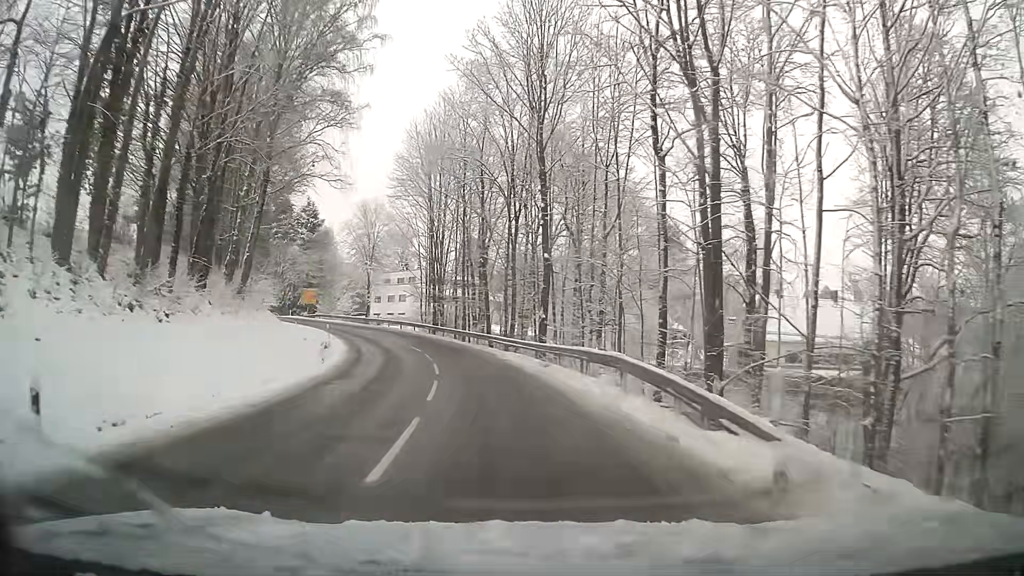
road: tertiary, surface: asphalt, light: Day
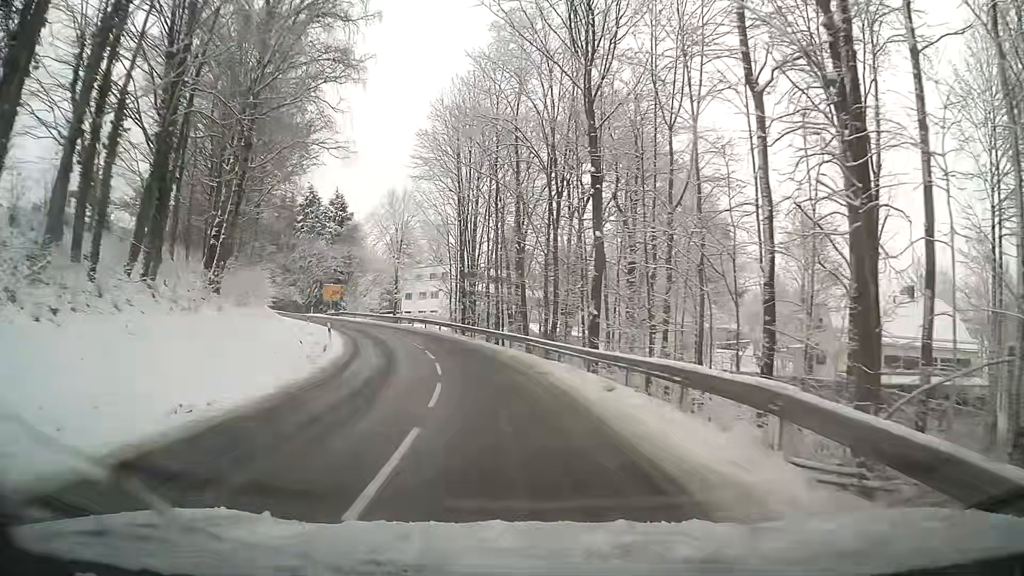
(-0.2, +7.4) m; -3°
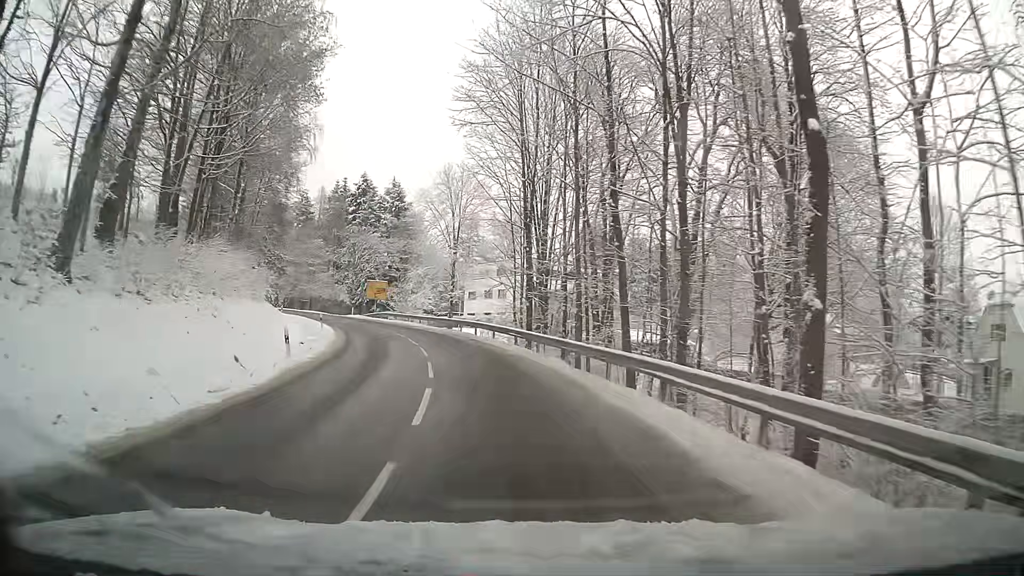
(-0.8, +14.8) m; -6°
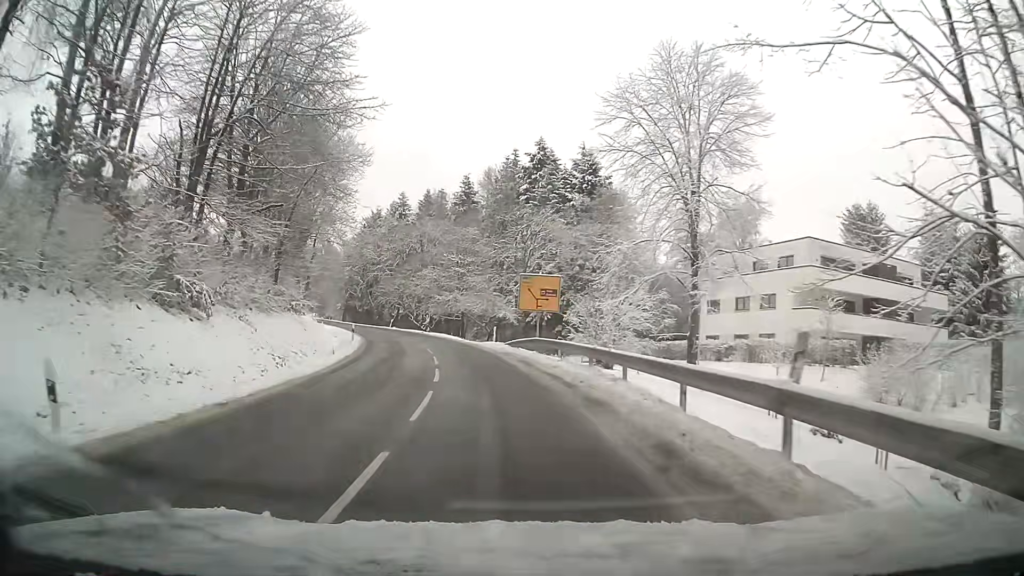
(-5.8, +36.2) m; -18°
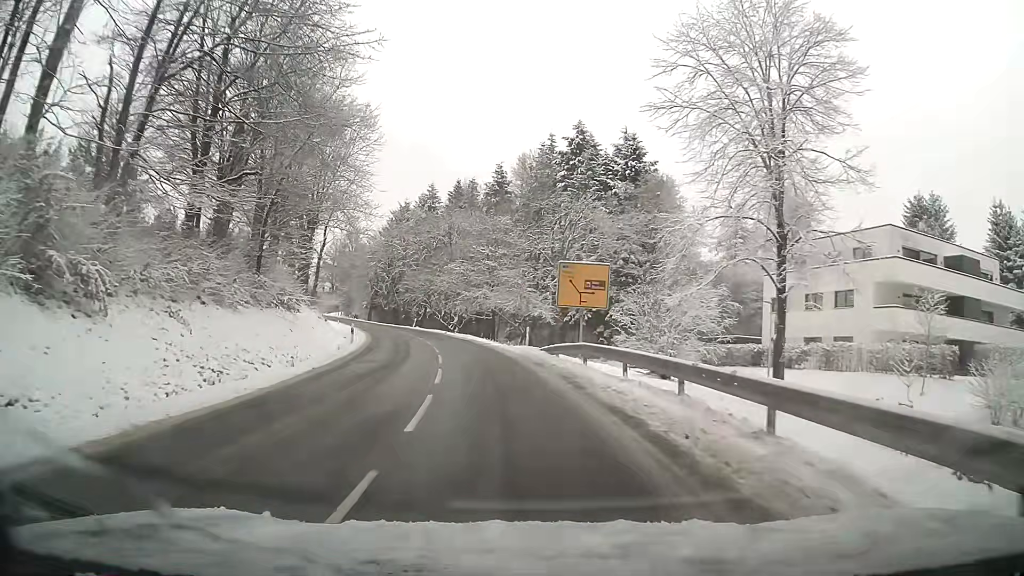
(-0.2, +7.4) m; -3°
